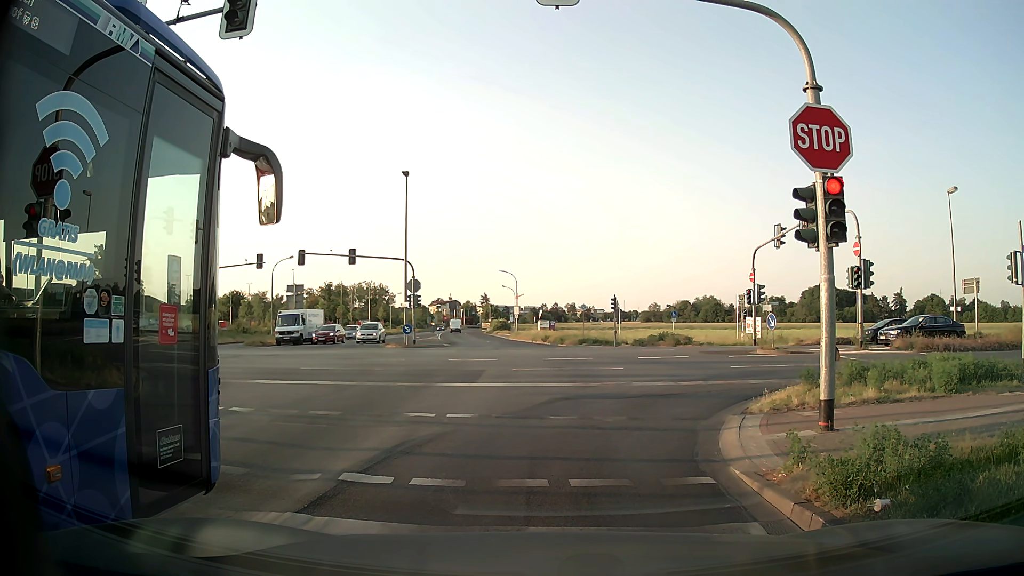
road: tertiary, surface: asphalt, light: Day
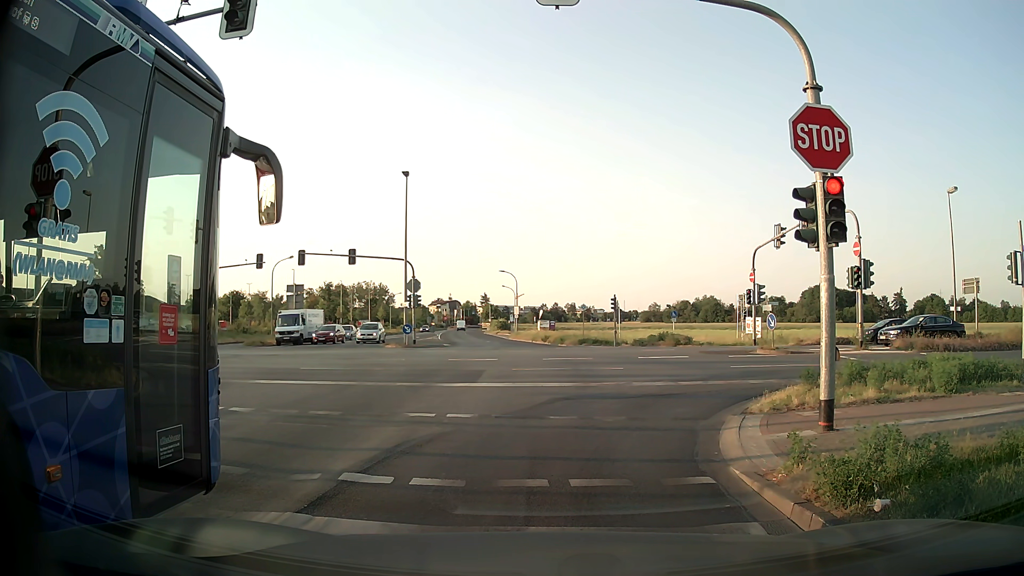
(0.0, 0.0) m; 0°
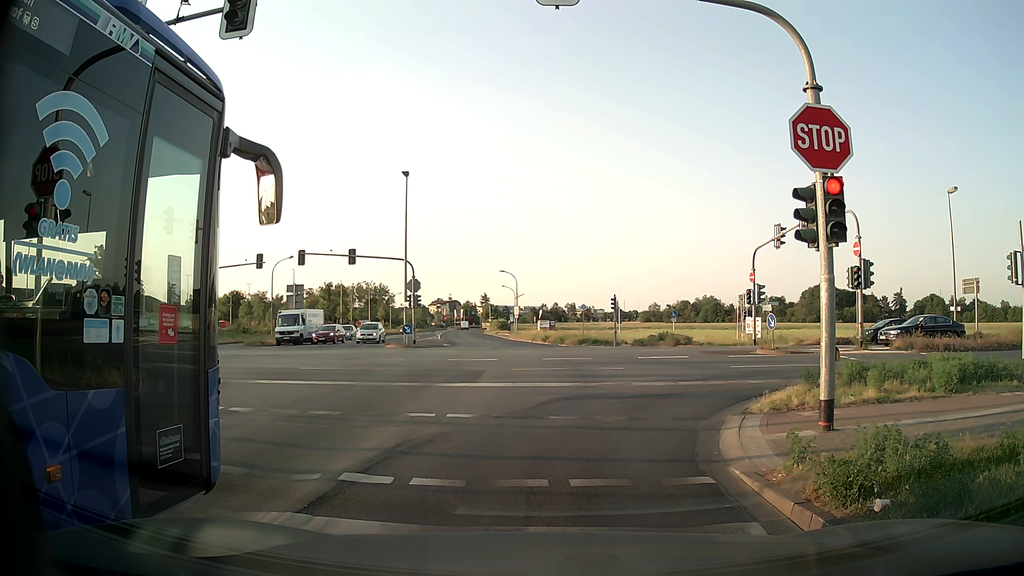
(0.0, 0.0) m; 0°
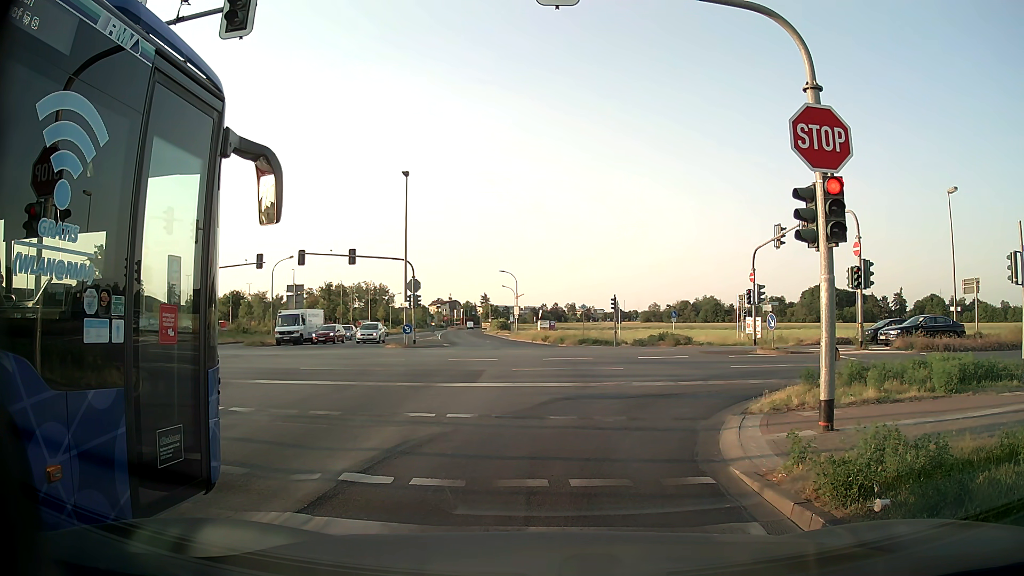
(0.0, 0.0) m; 0°
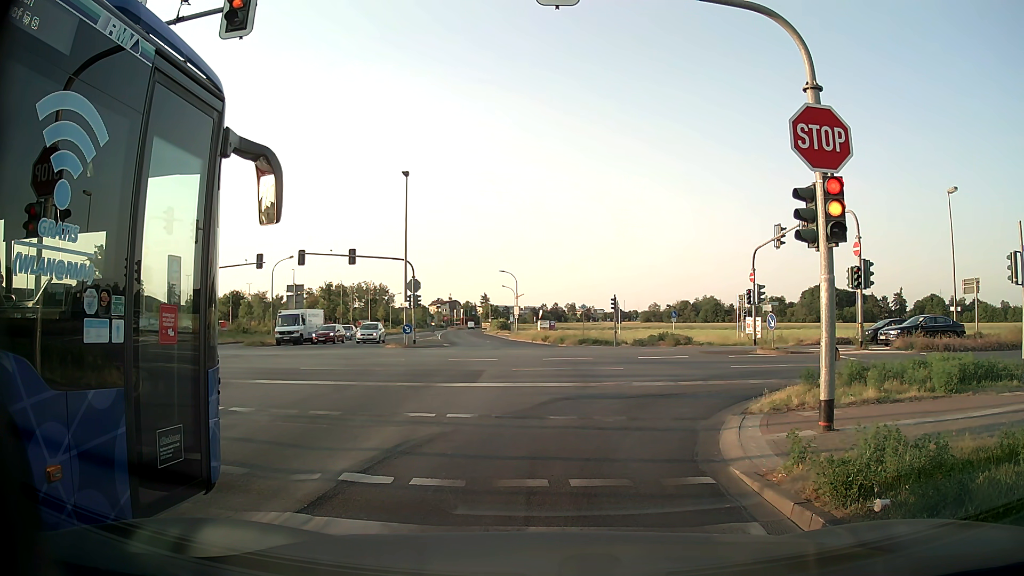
(0.0, 0.0) m; 0°
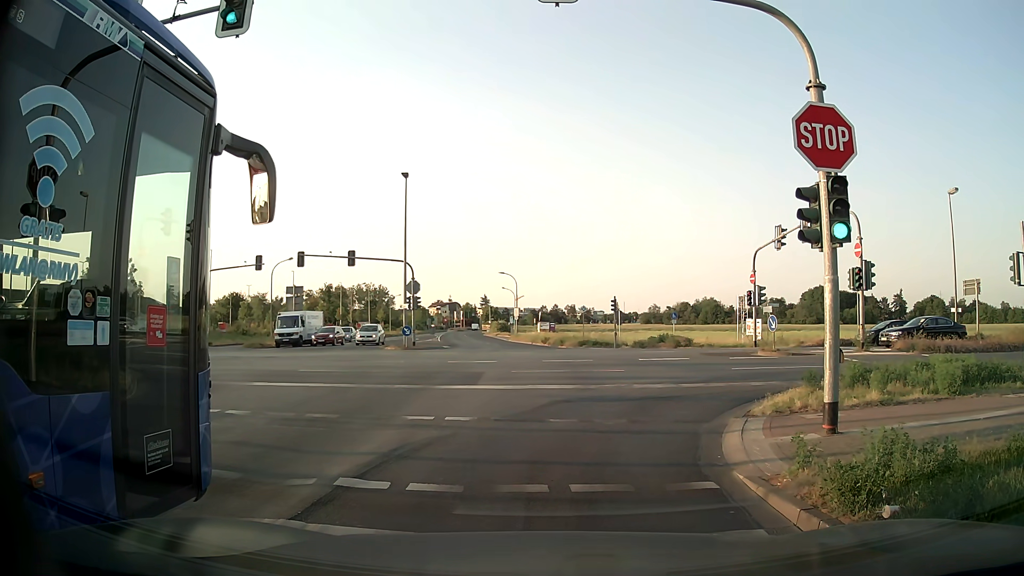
(0.0, +0.1) m; 0°
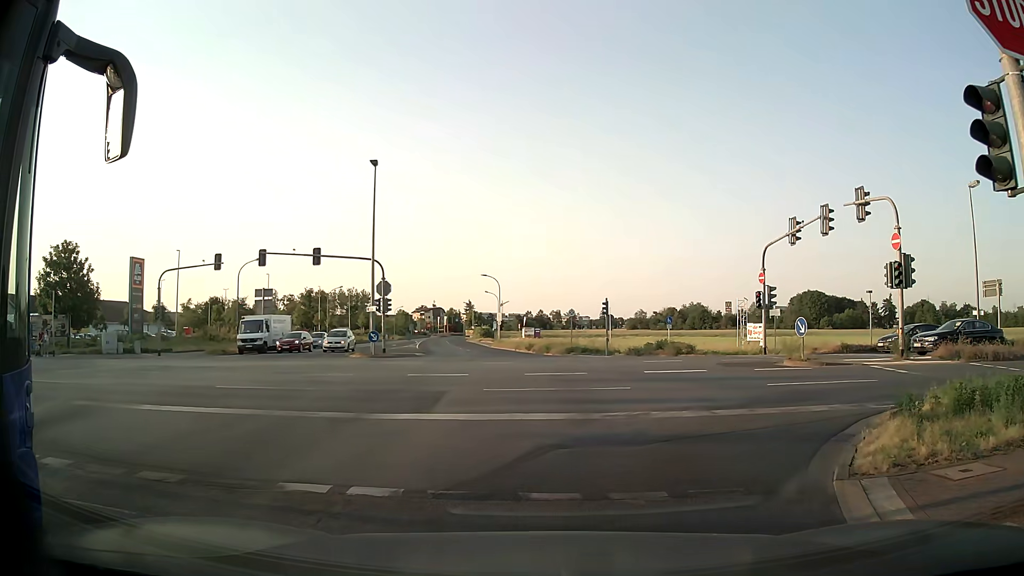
(+0.1, +4.6) m; +1°
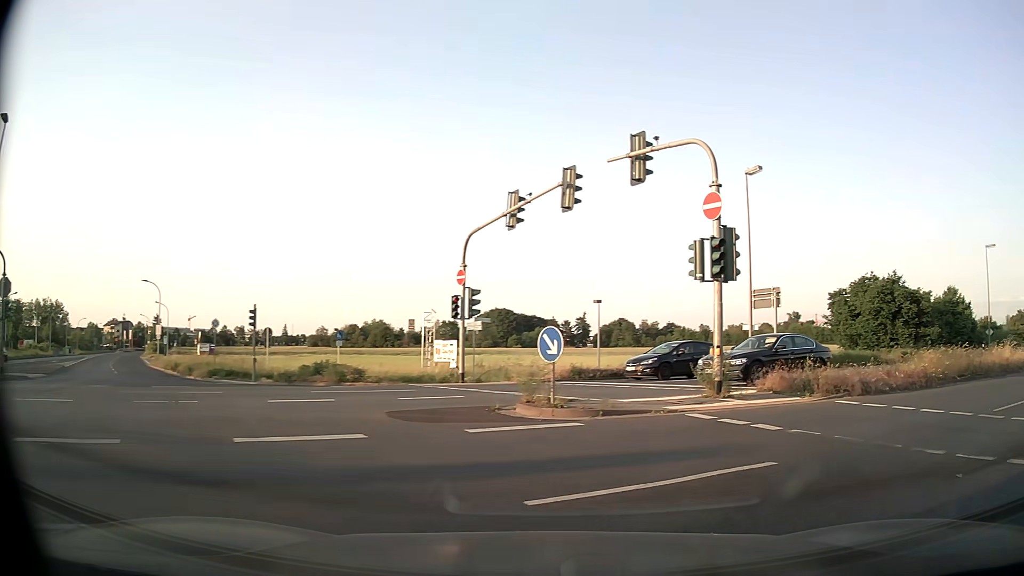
(+1.9, +9.7) m; +27°
(+5, +8) (+14, +13) (+22, +18) (+31, +23) (+40, +28) (+48, +33) (+57, +38) (+66, +42) (+75, +47) (+83, +52) m
